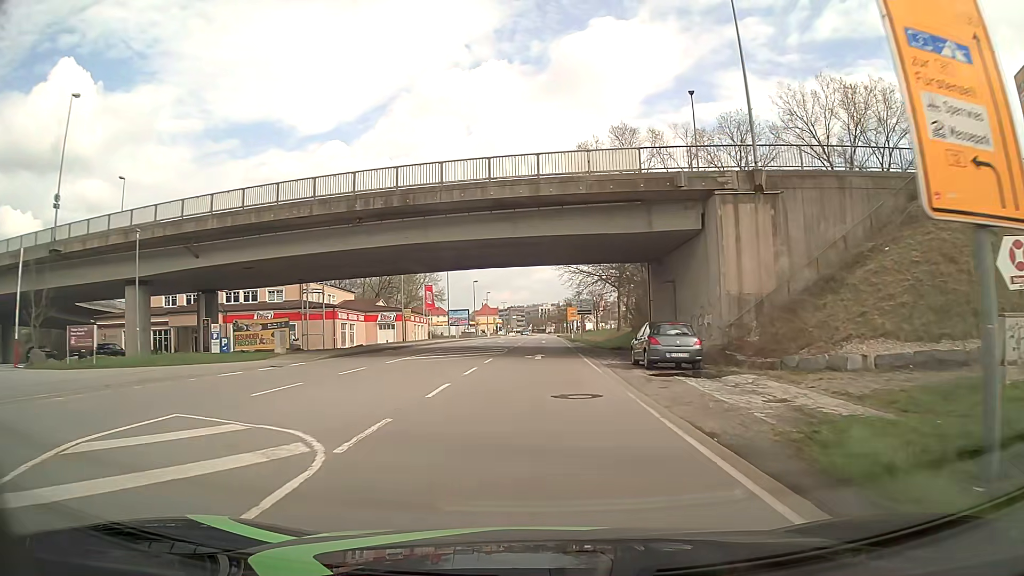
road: primary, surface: asphalt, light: Day
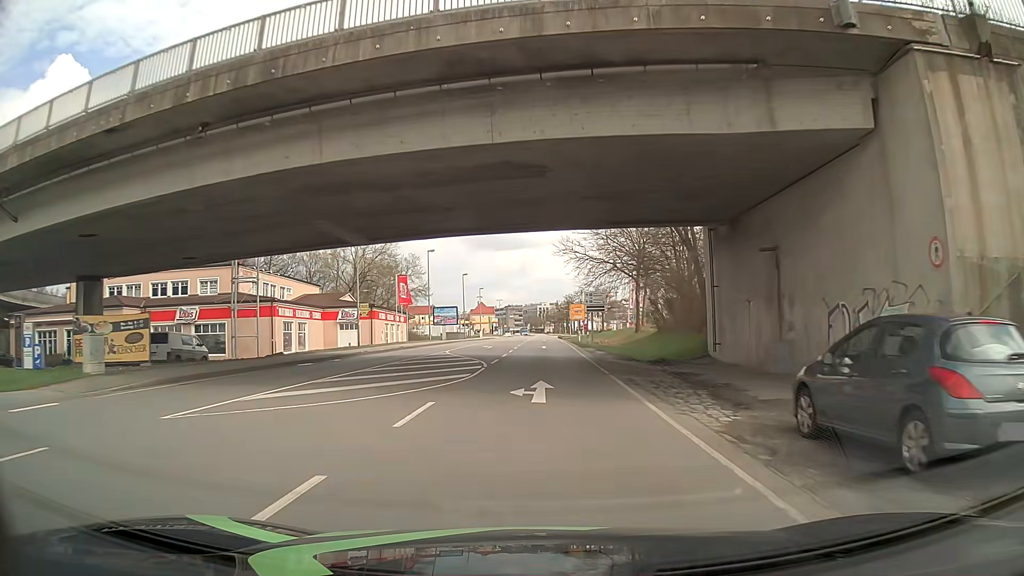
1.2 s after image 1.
(0.0, +15.5) m; 0°
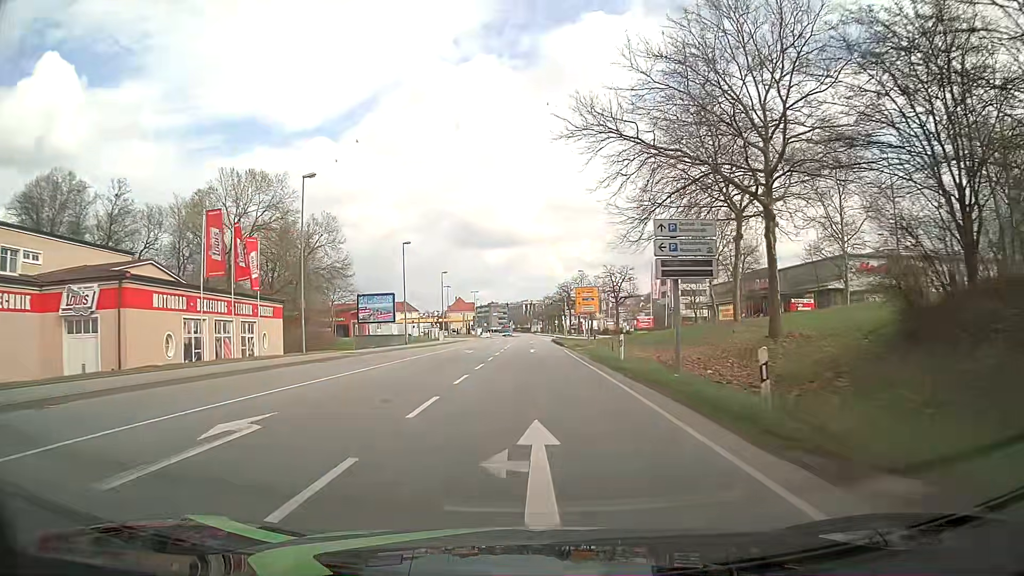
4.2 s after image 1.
(+0.3, +38.9) m; +1°
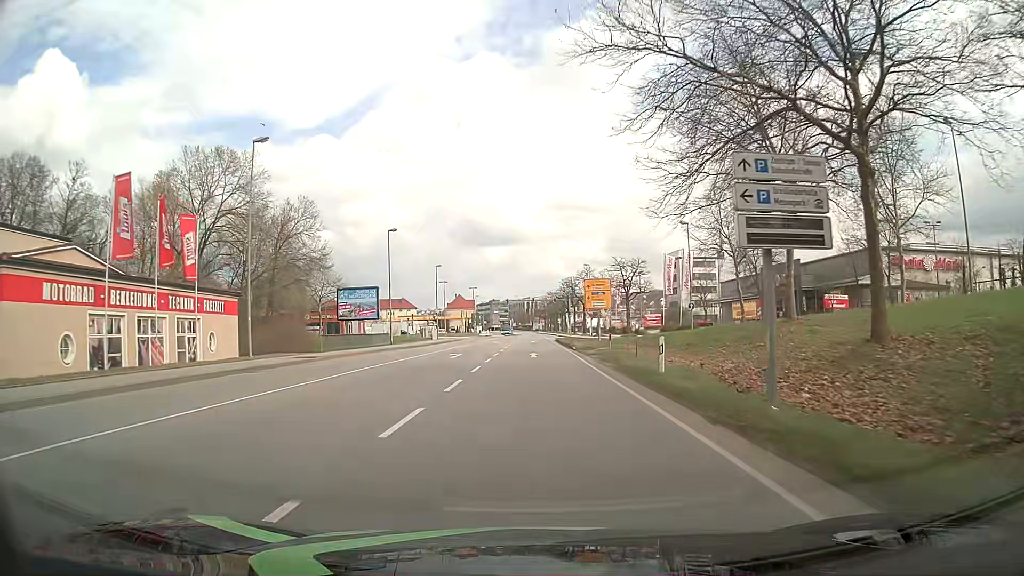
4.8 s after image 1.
(0.0, +7.8) m; 0°
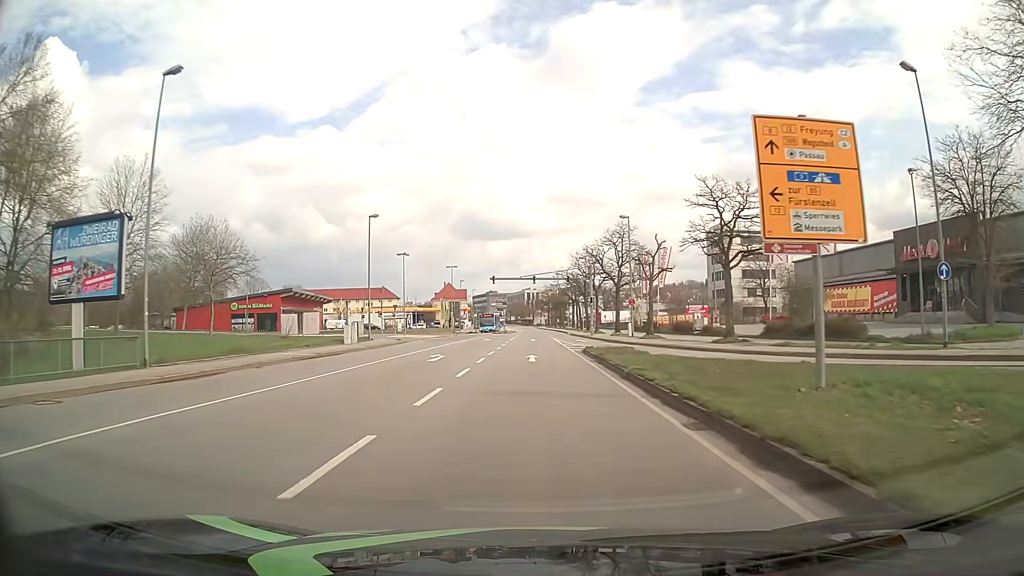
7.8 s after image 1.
(-0.1, +39.2) m; 0°
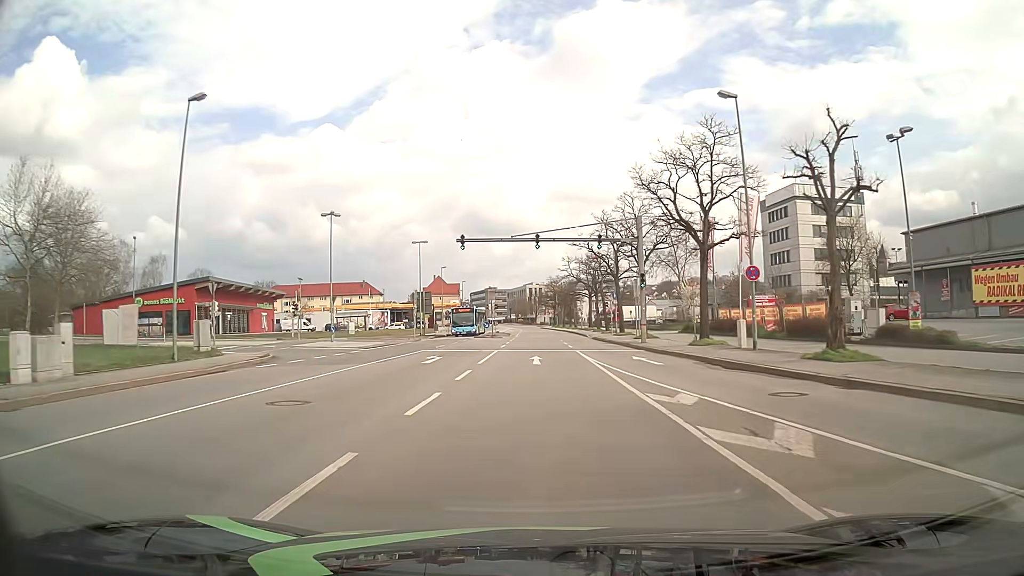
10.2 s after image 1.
(-0.3, +31.2) m; -1°
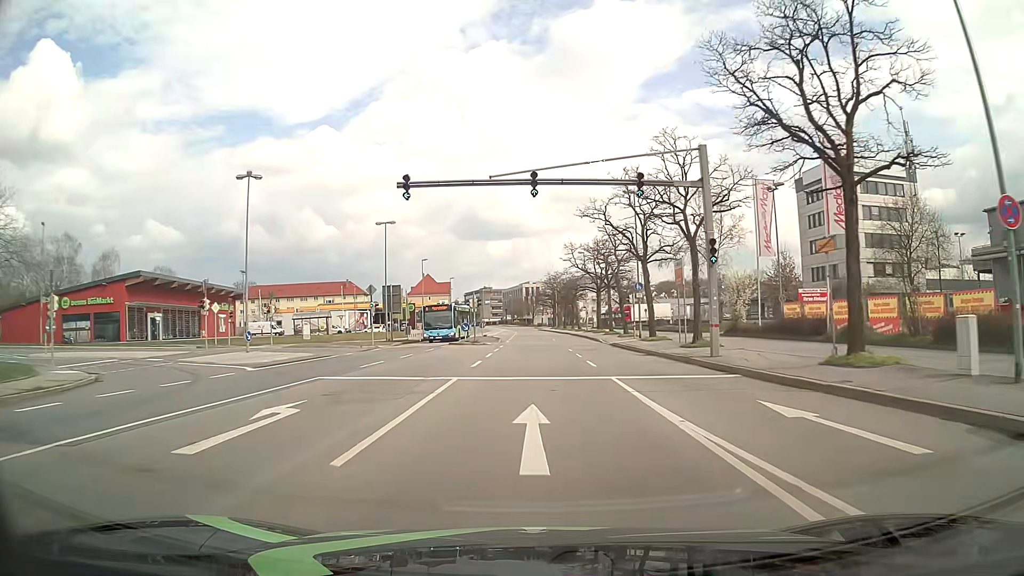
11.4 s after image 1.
(+0.1, +15.6) m; 0°
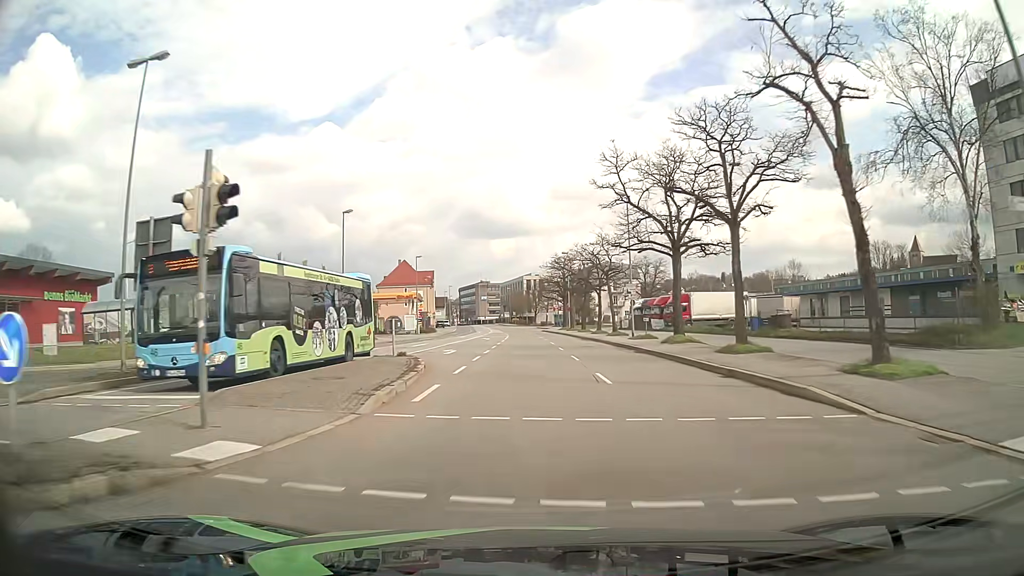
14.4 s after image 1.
(+0.1, +39.0) m; 0°
(0, +10) (0, +20) (0, +30) (0, +40) (0, +50) (0, +60) (+1, +70) (+1, +80) (0, +90) (-1, +100) m
